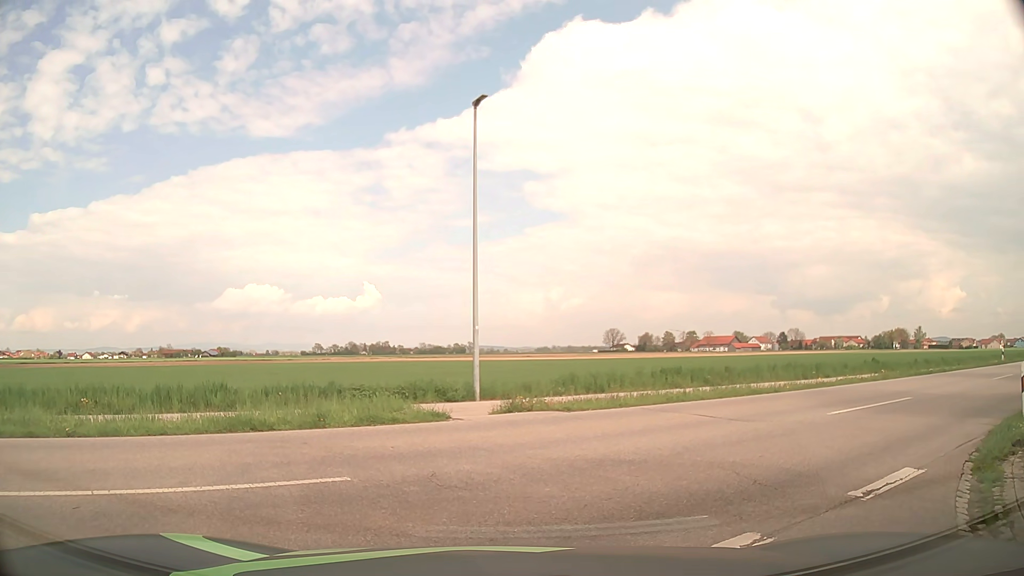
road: residential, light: Day
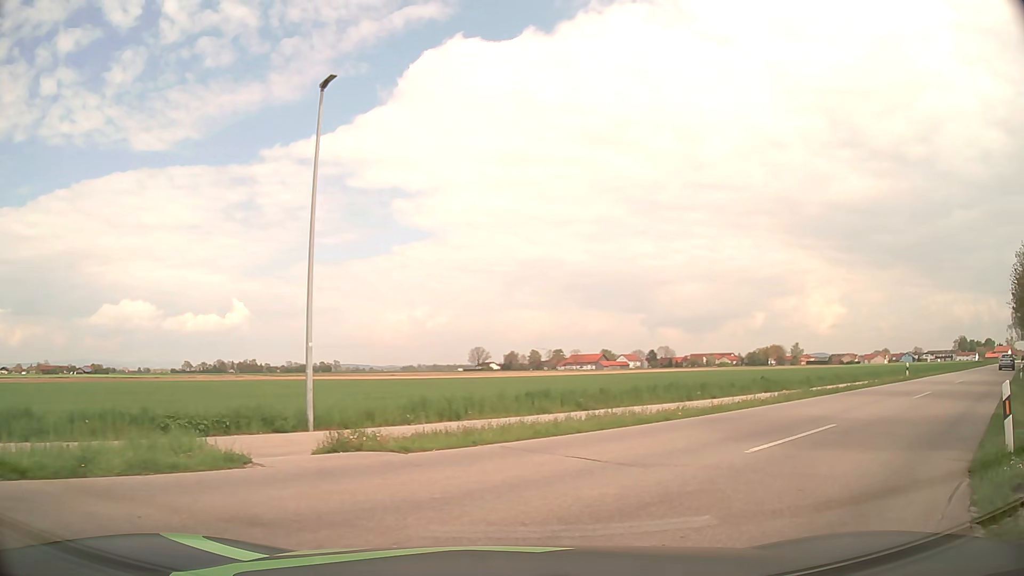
(+0.2, +2.9) m; +12°
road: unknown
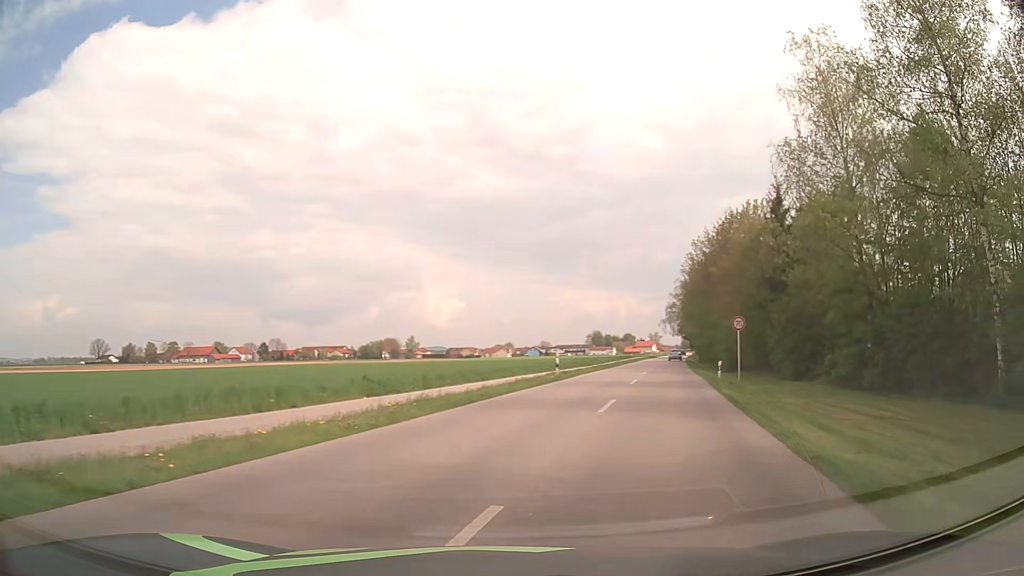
(+2.0, +7.5) m; +31°
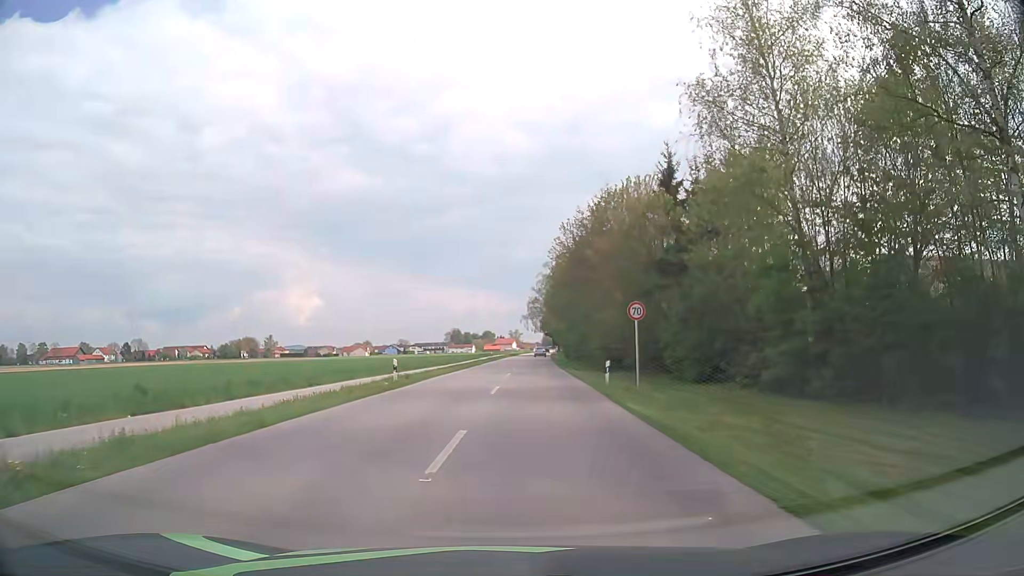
(+0.9, +7.6) m; +11°
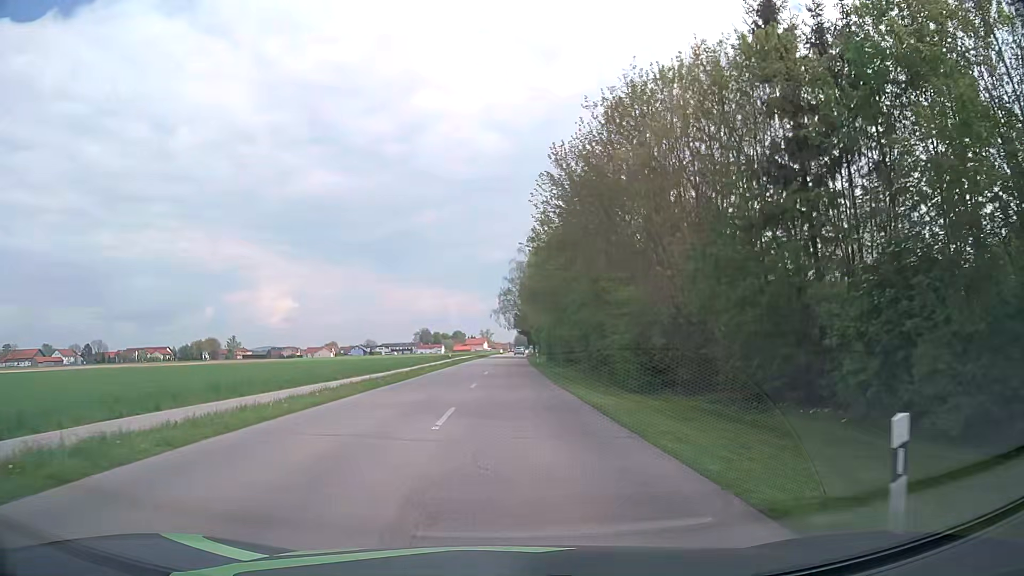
(+0.5, +21.1) m; +2°
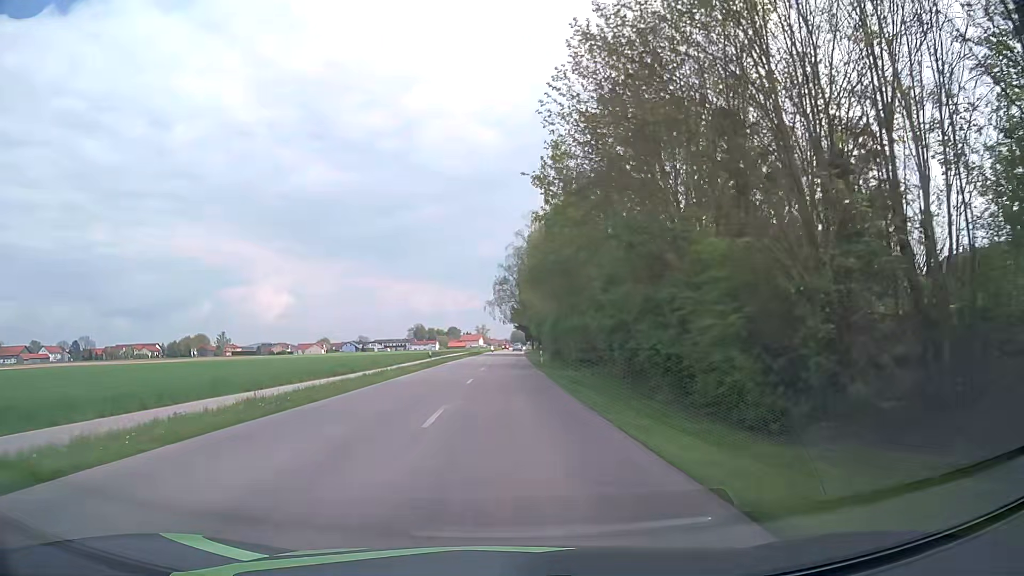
(0.0, +12.9) m; 0°
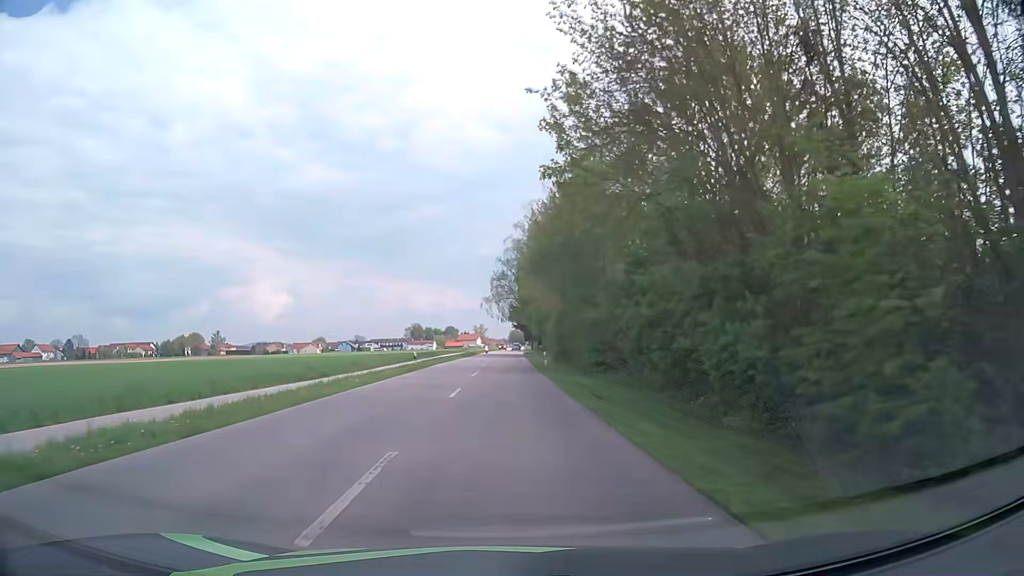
(0.0, +6.8) m; 0°
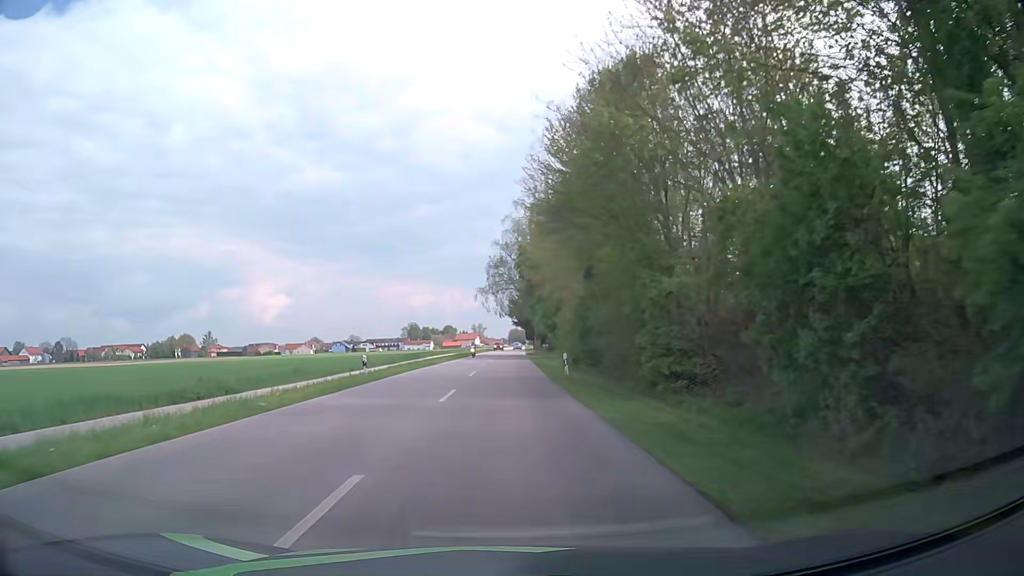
(+0.1, +14.4) m; 0°
